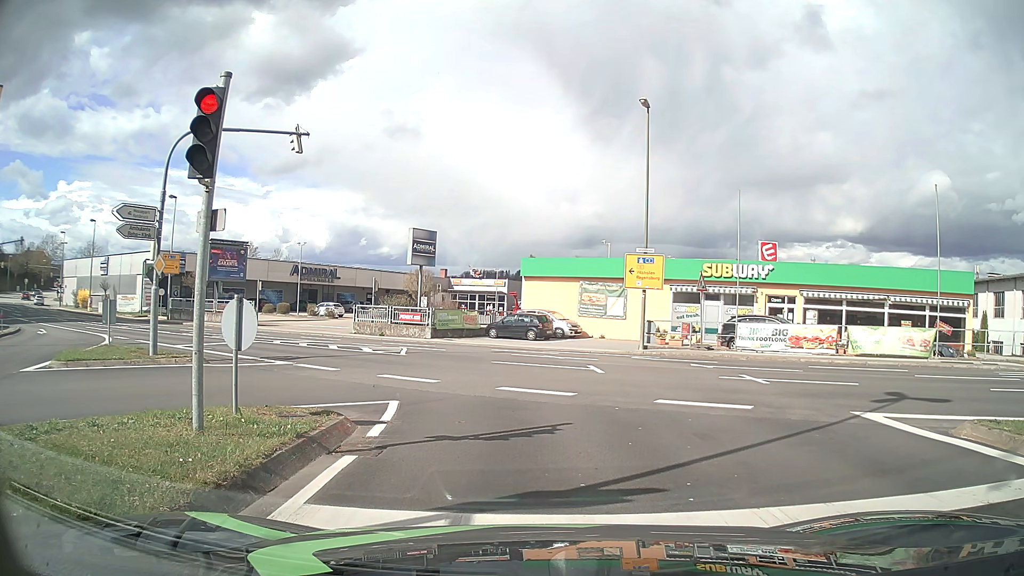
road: tertiary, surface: asphalt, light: Day
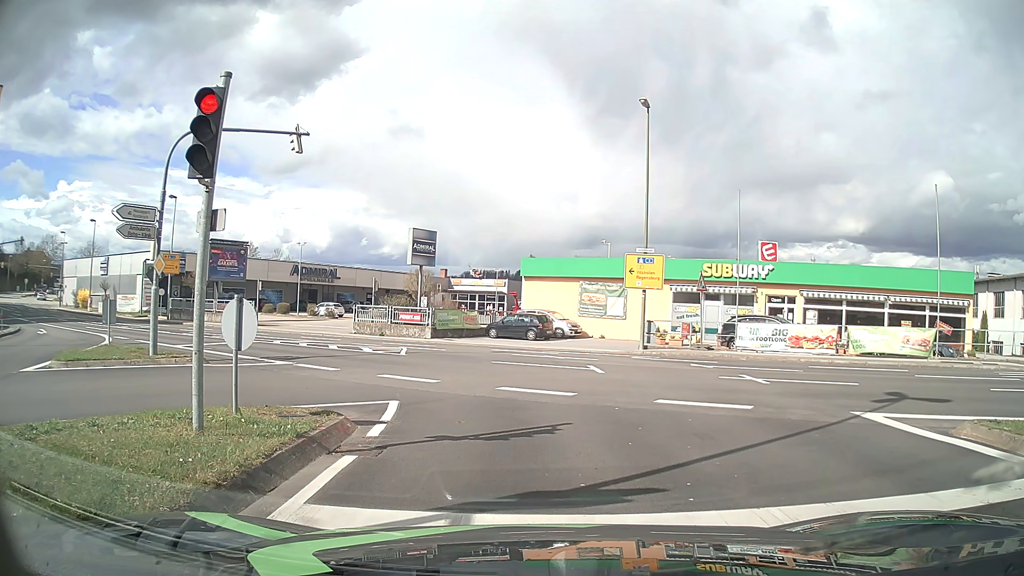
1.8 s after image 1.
(0.0, 0.0) m; 0°
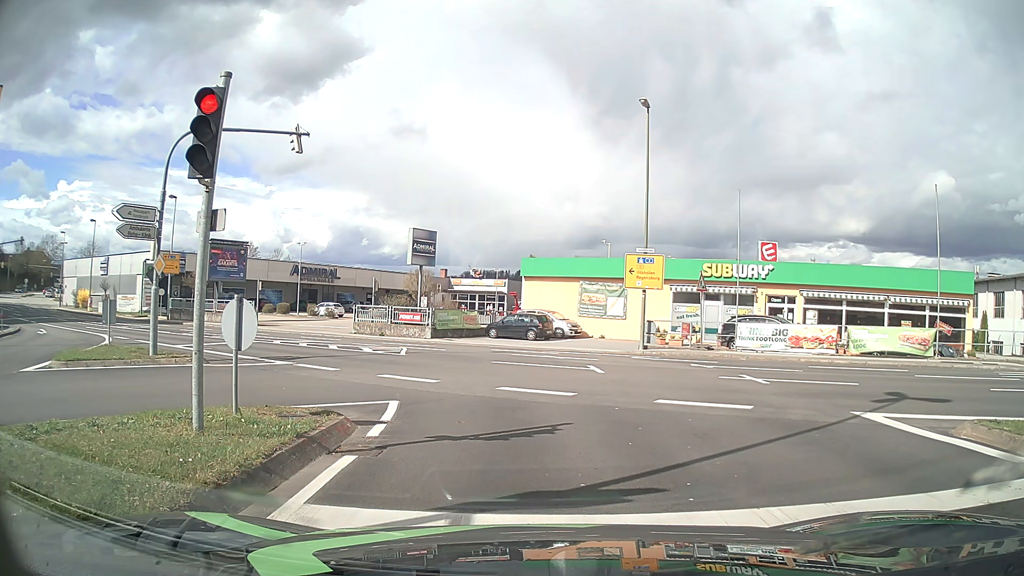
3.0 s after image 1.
(0.0, 0.0) m; 0°
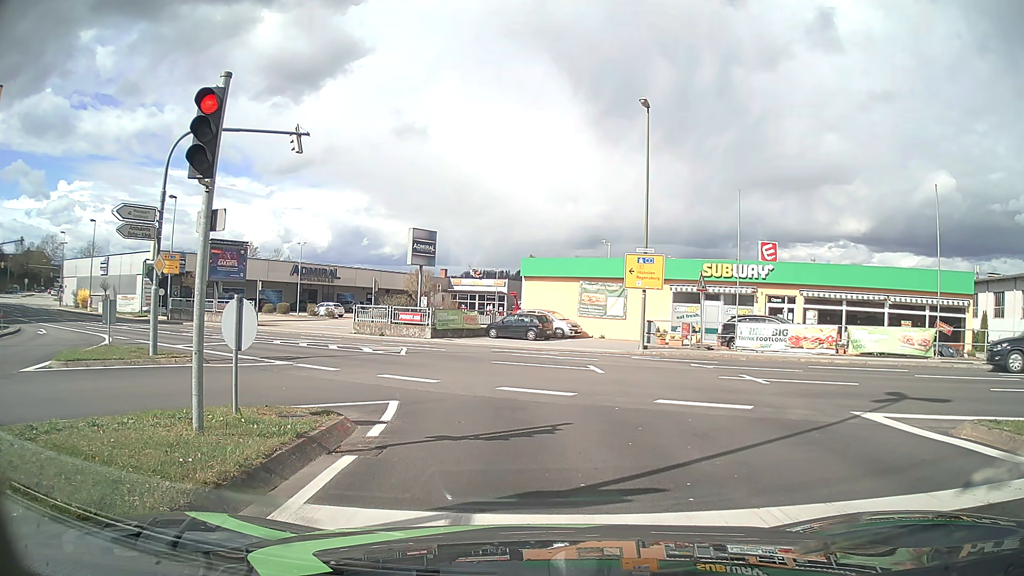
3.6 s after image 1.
(0.0, 0.0) m; 0°
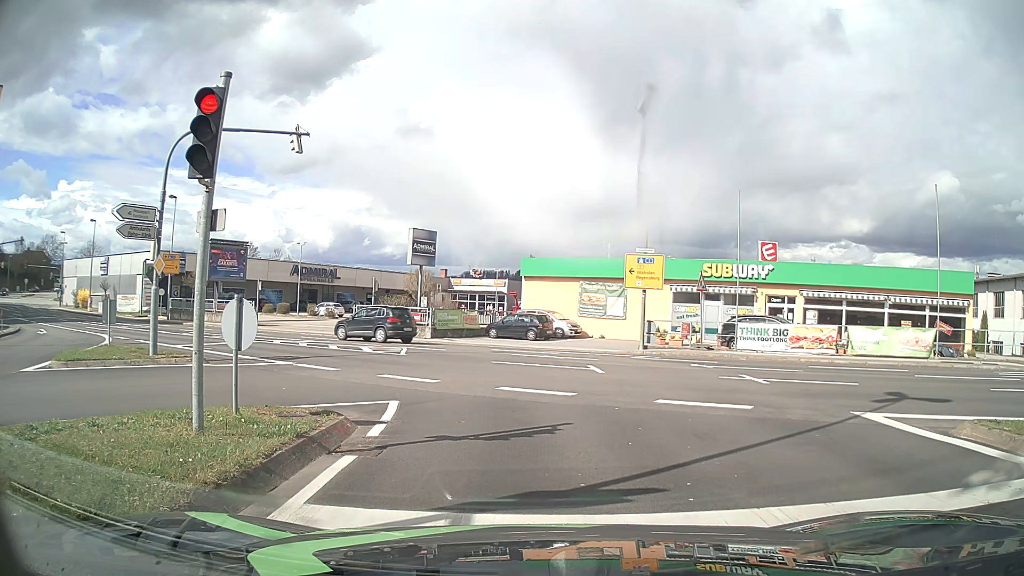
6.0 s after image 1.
(0.0, 0.0) m; 0°
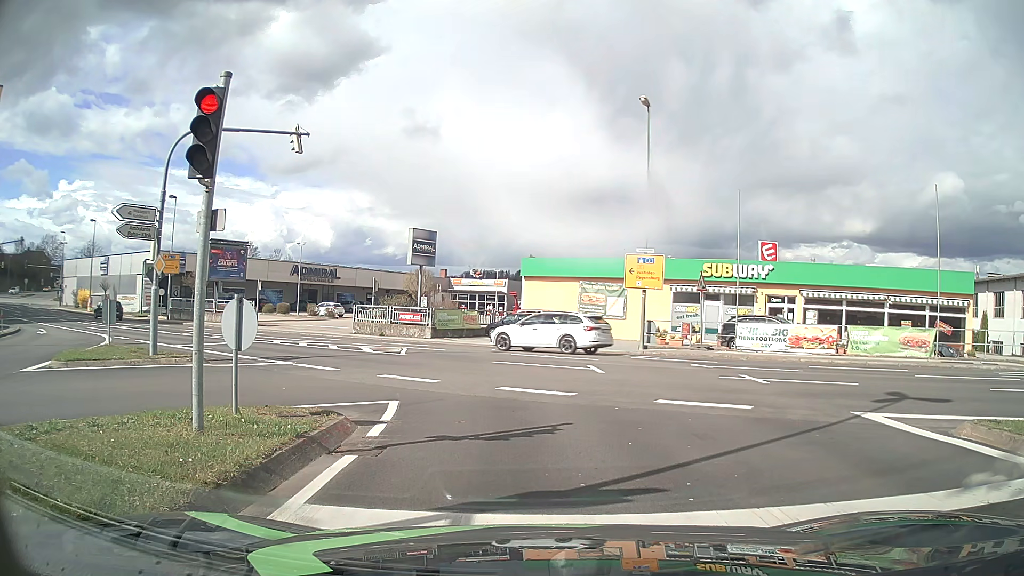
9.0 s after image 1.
(0.0, 0.0) m; 0°
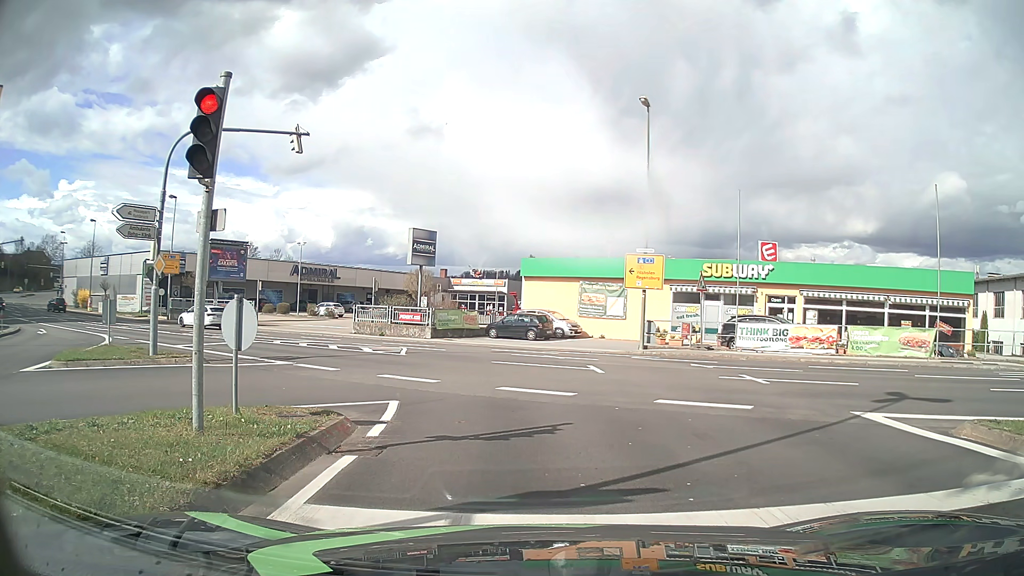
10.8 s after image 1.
(0.0, 0.0) m; 0°
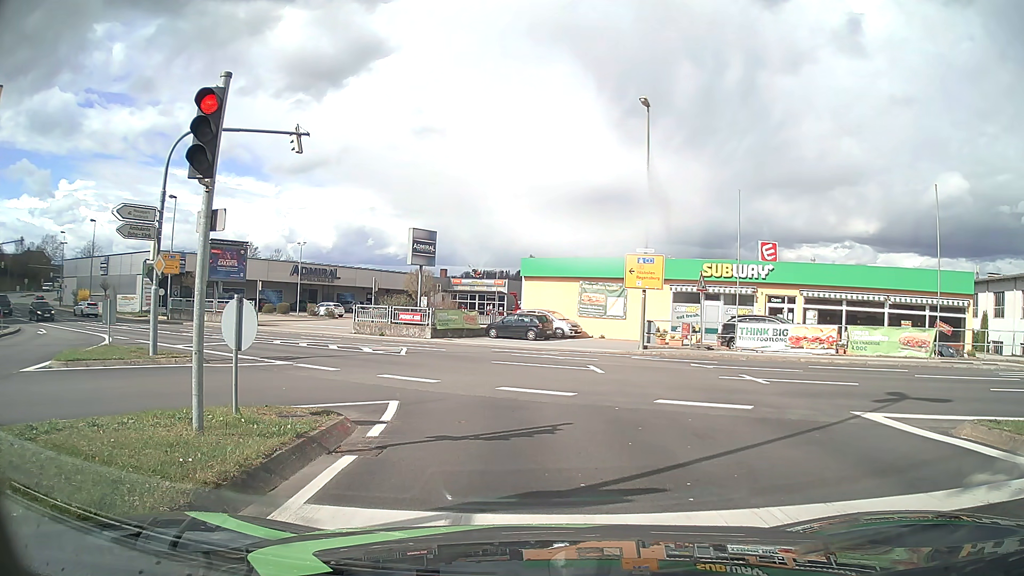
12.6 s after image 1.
(0.0, 0.0) m; 0°
